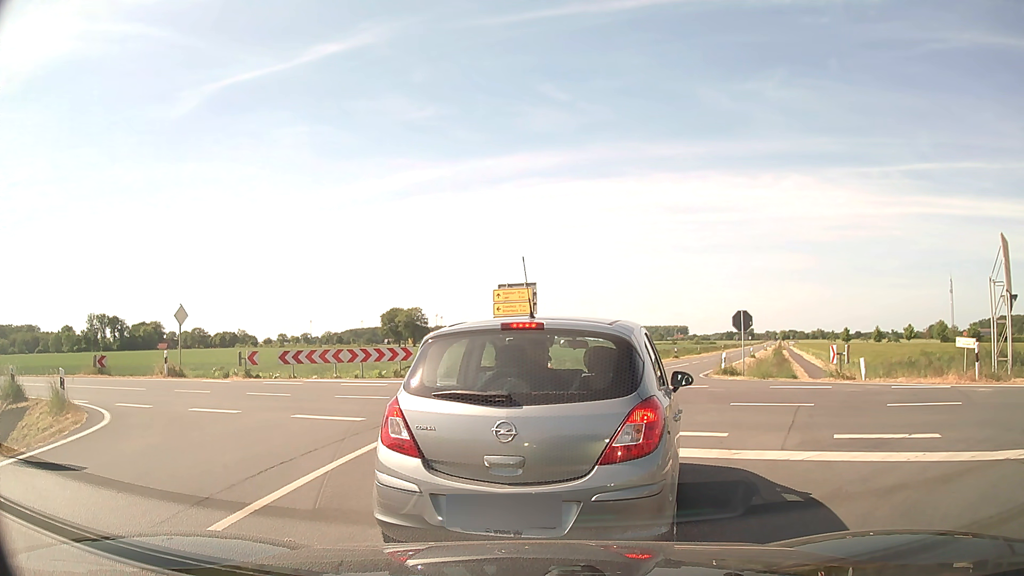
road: secondary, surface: asphalt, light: Day
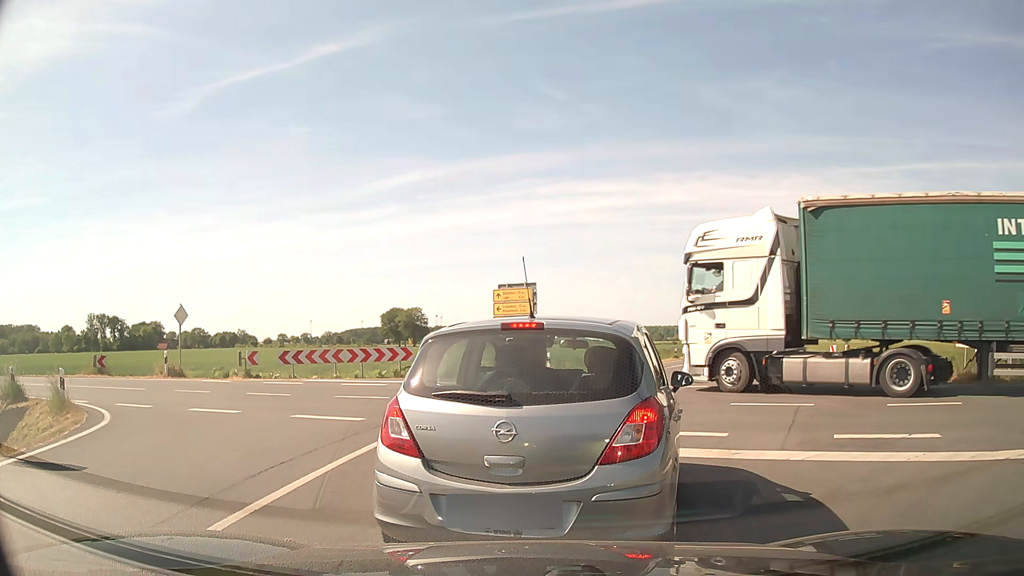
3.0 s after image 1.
(0.0, 0.0) m; 0°
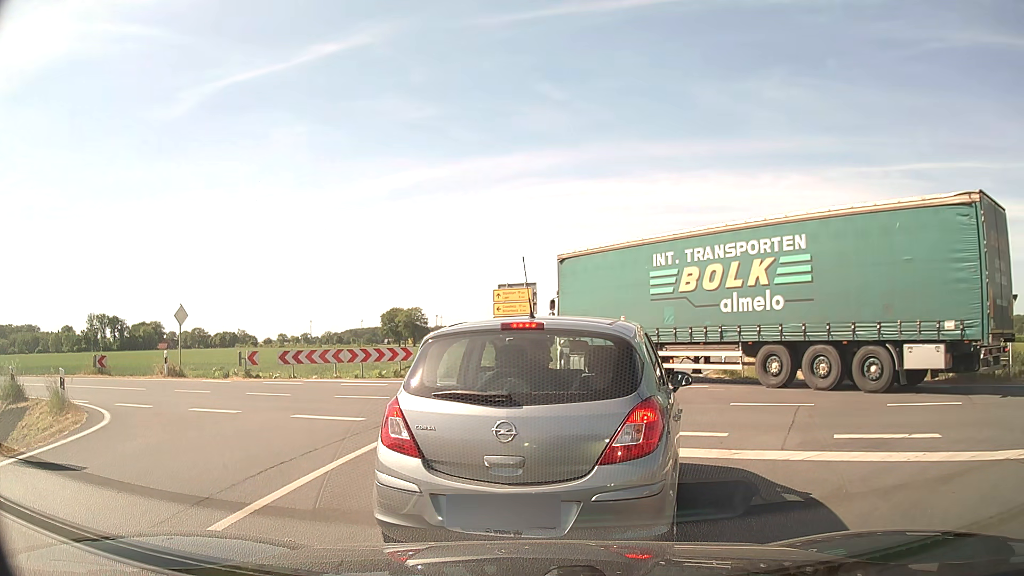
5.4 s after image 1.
(0.0, 0.0) m; 0°
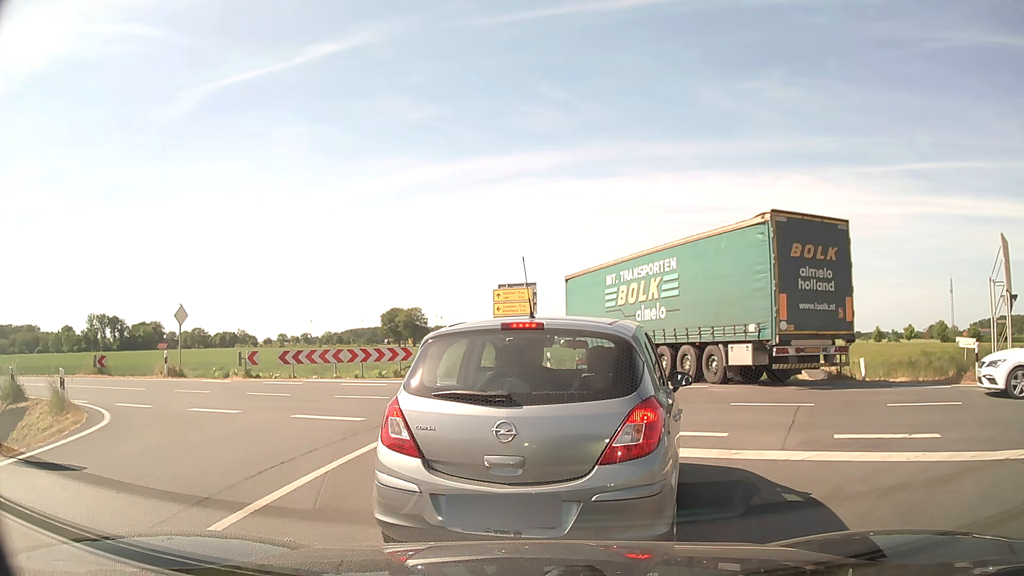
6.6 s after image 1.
(0.0, 0.0) m; 0°
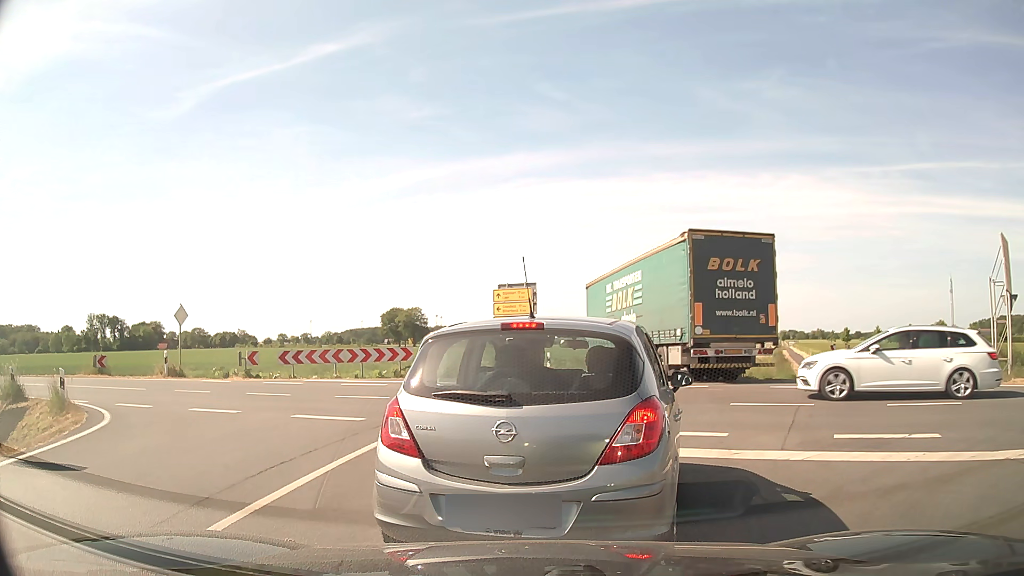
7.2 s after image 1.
(0.0, 0.0) m; 0°
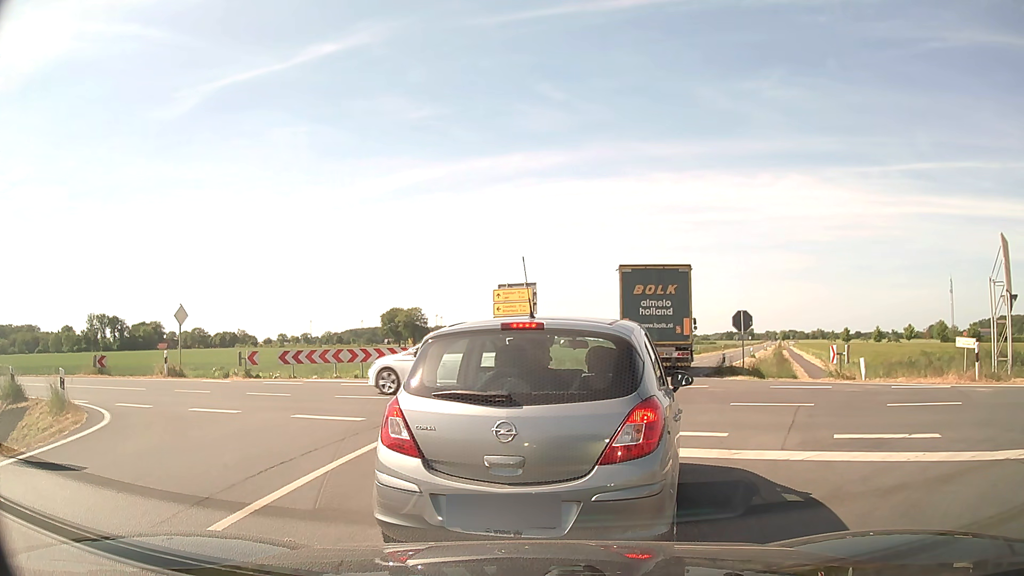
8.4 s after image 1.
(0.0, 0.0) m; 0°
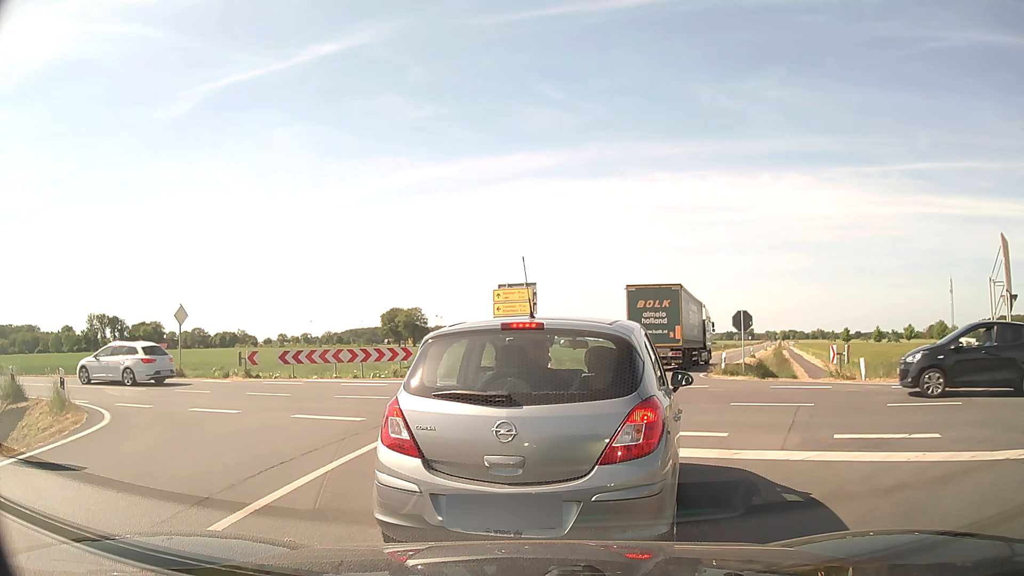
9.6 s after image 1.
(0.0, 0.0) m; 0°
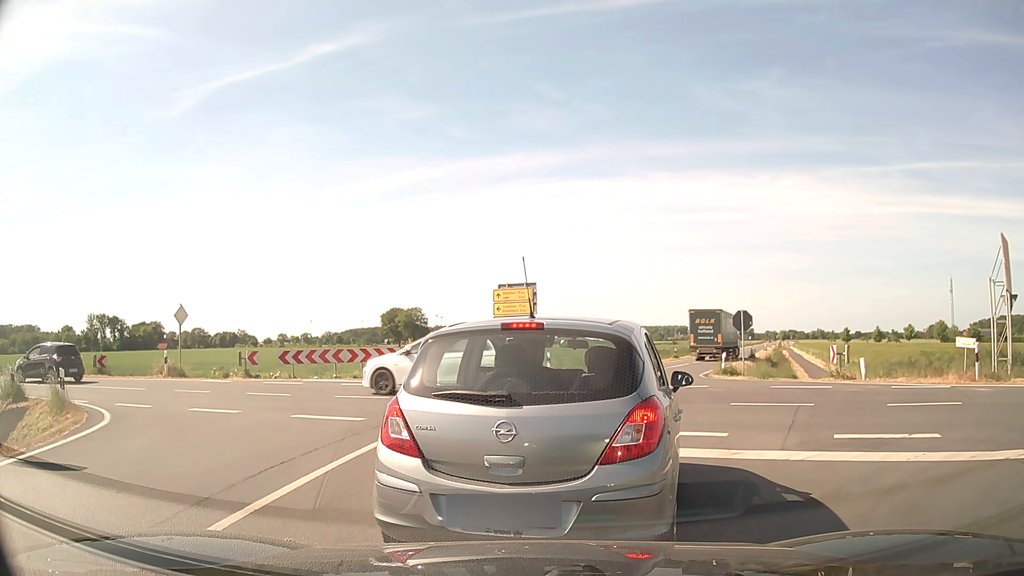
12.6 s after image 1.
(0.0, 0.0) m; 0°
